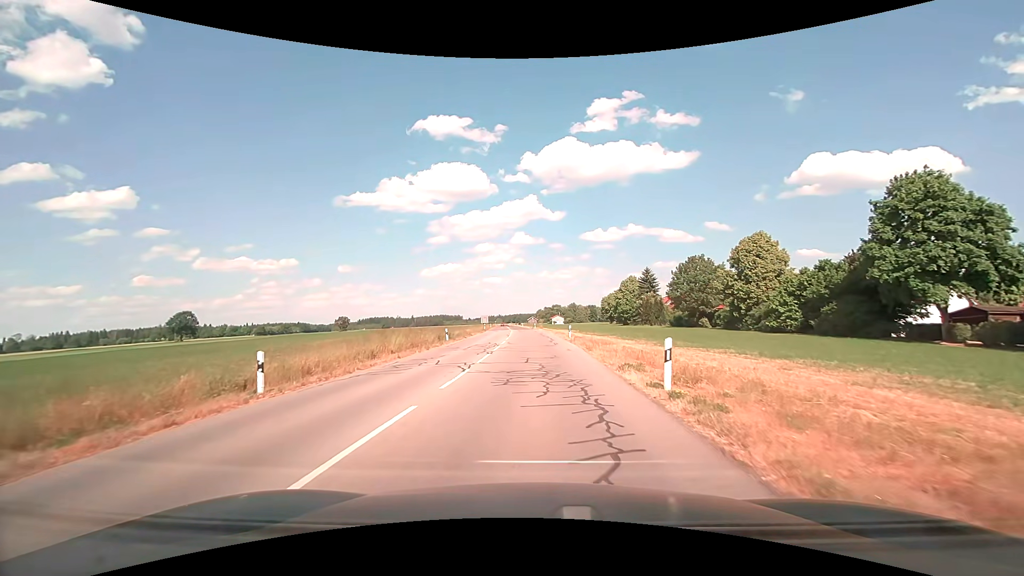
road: tertiary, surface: asphalt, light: Day
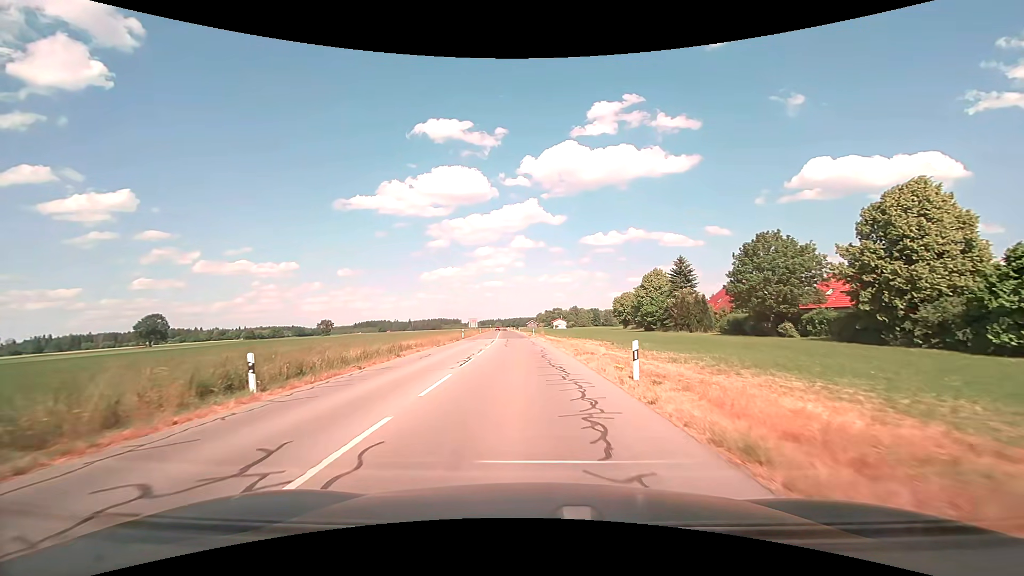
(+0.1, +25.2) m; 0°
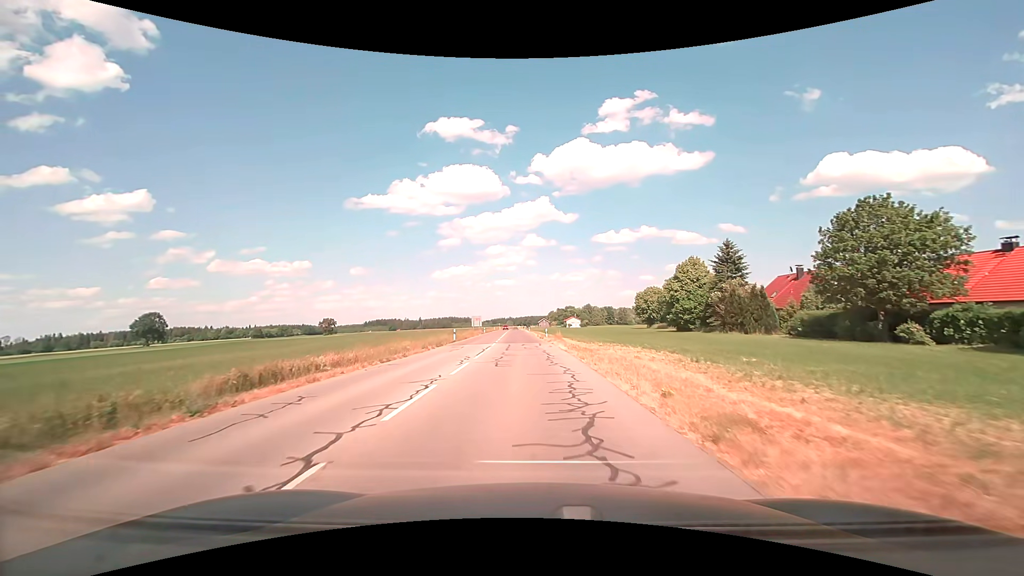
(-0.2, +14.5) m; -1°
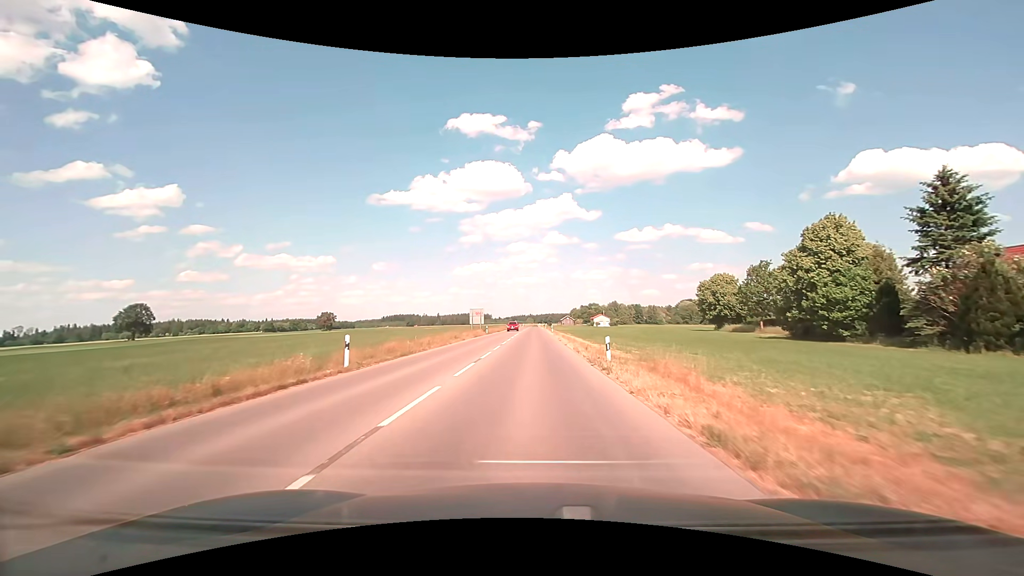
(-0.7, +30.9) m; -3°
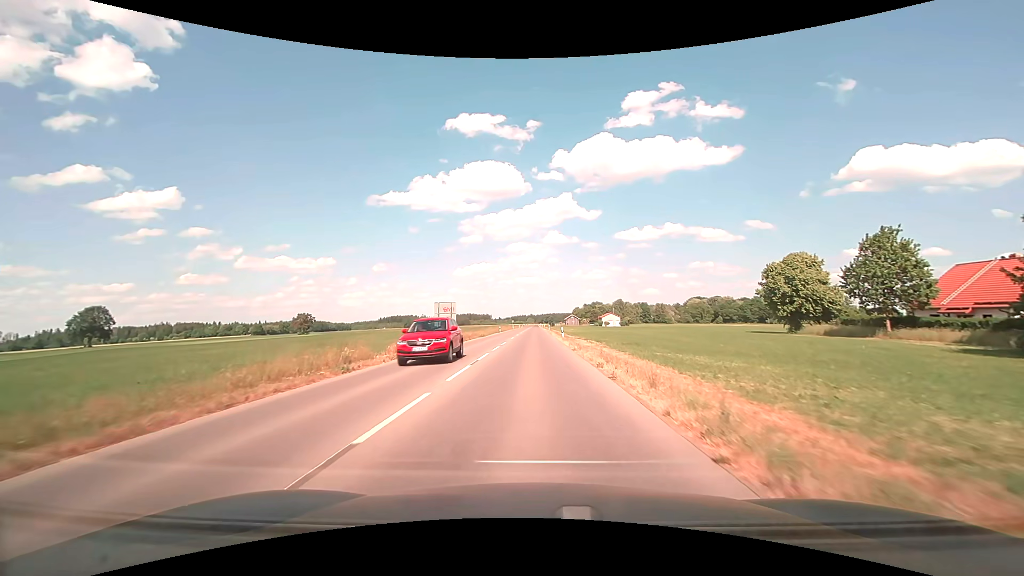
(+0.1, +25.1) m; 0°
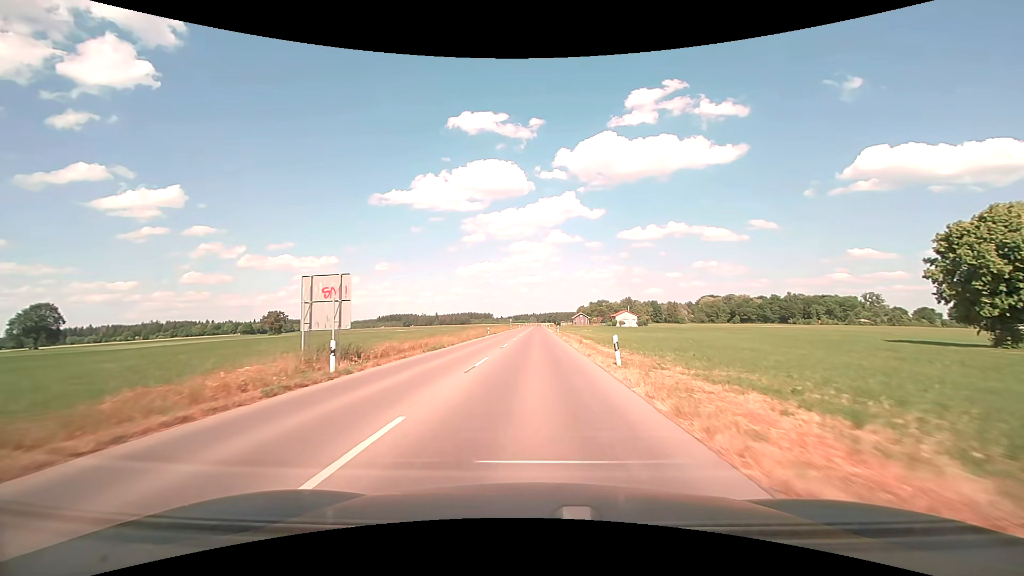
(-0.1, +26.8) m; 0°
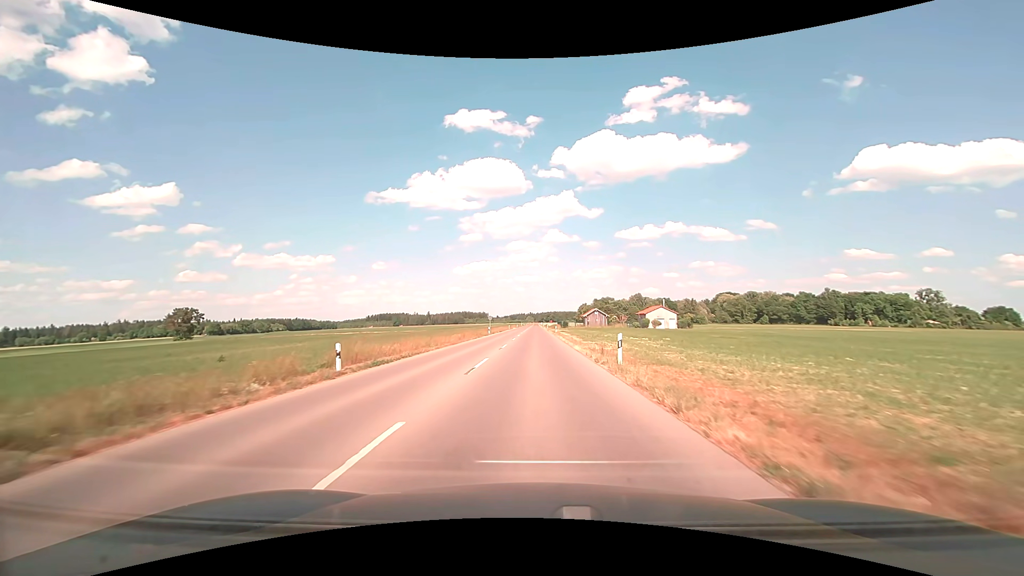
(+0.2, +48.6) m; +1°
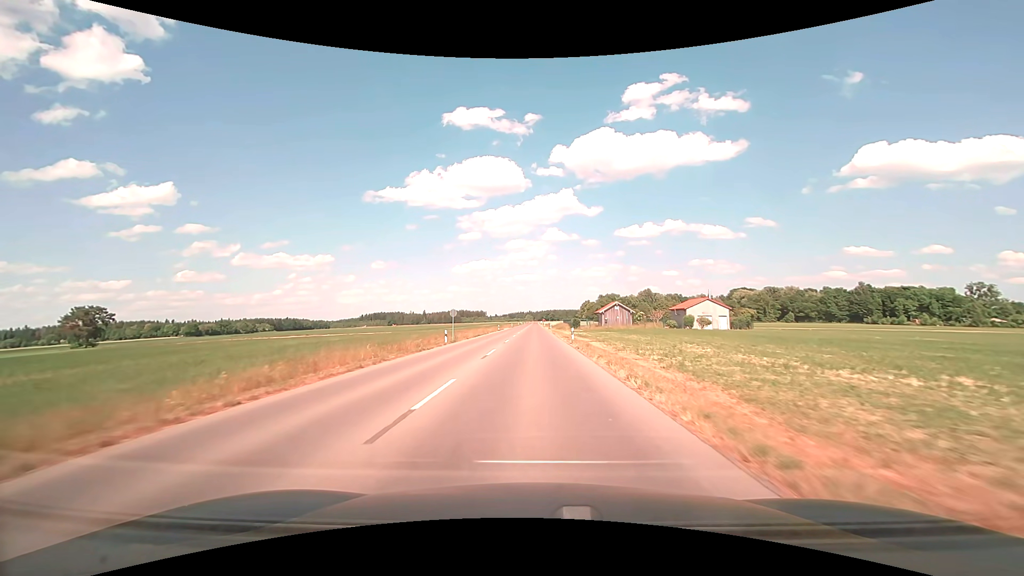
(0.0, +31.5) m; 0°
(0, +10) (0, +20) (0, +30) (0, +40) (0, +50) (0, +60) (0, +70) (0, +80) (0, +90) (0, +100) m
